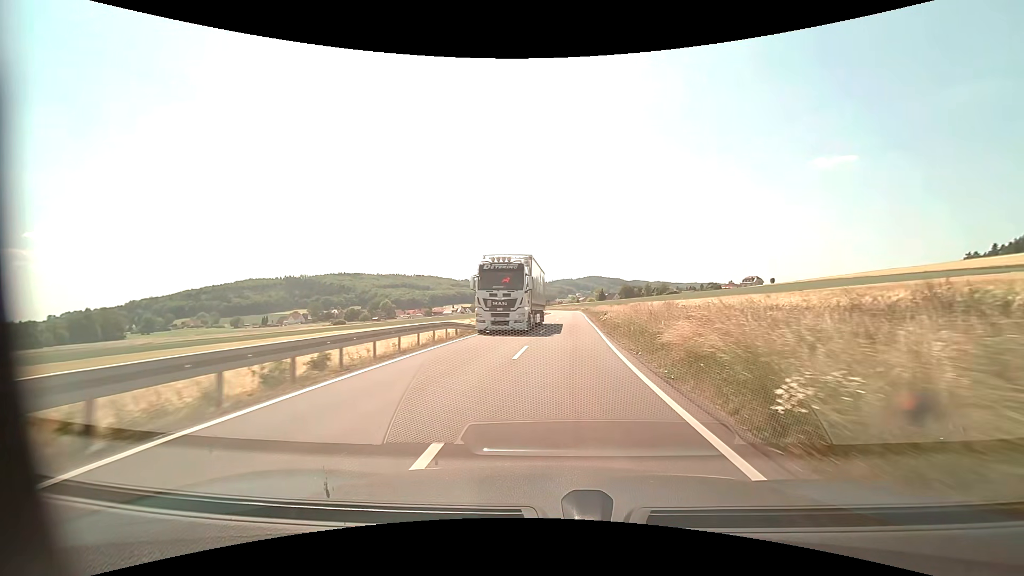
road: secondary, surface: asphalt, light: Day
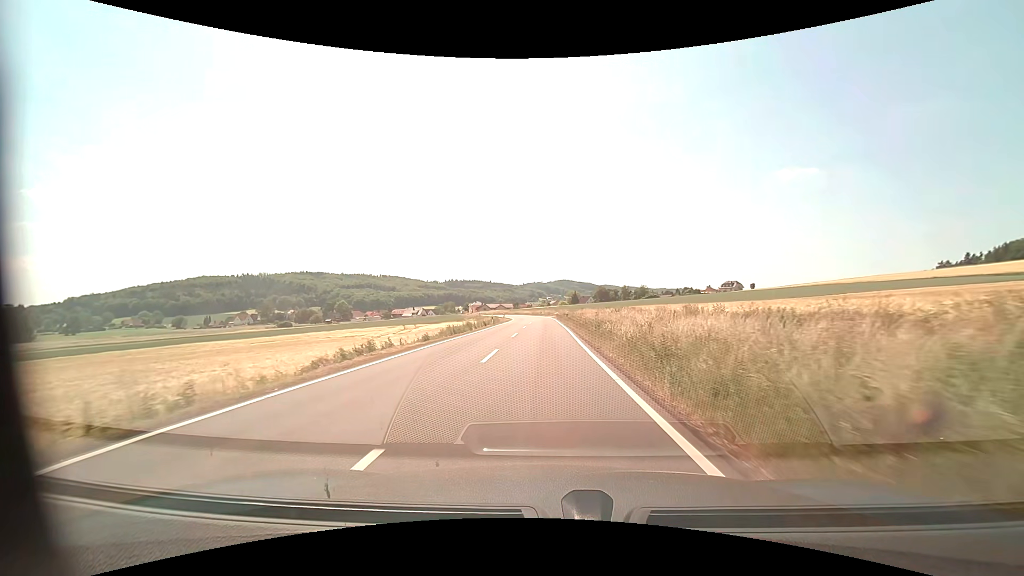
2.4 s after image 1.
(+1.8, +36.0) m; +3°
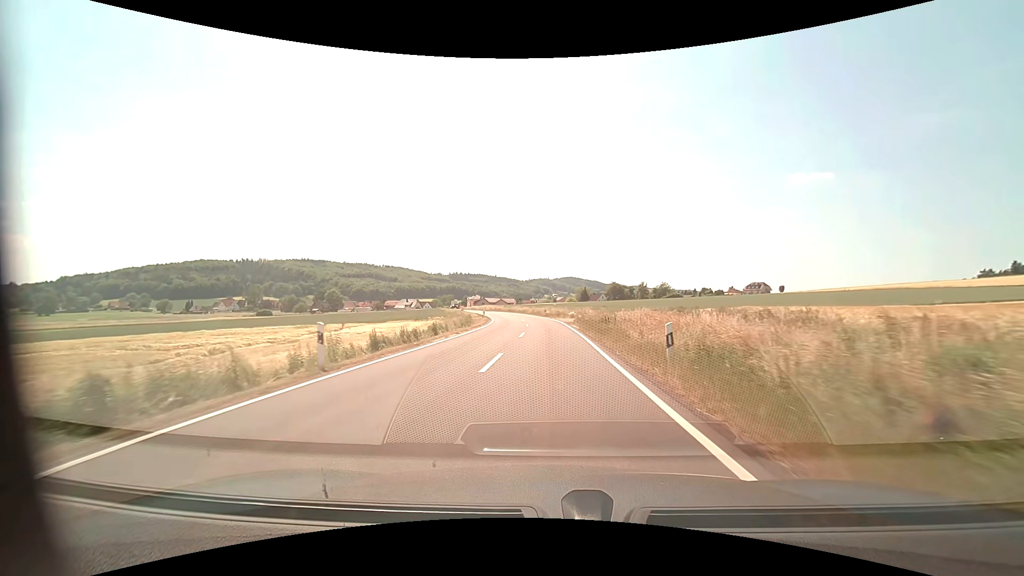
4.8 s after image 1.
(-0.1, +38.8) m; -1°
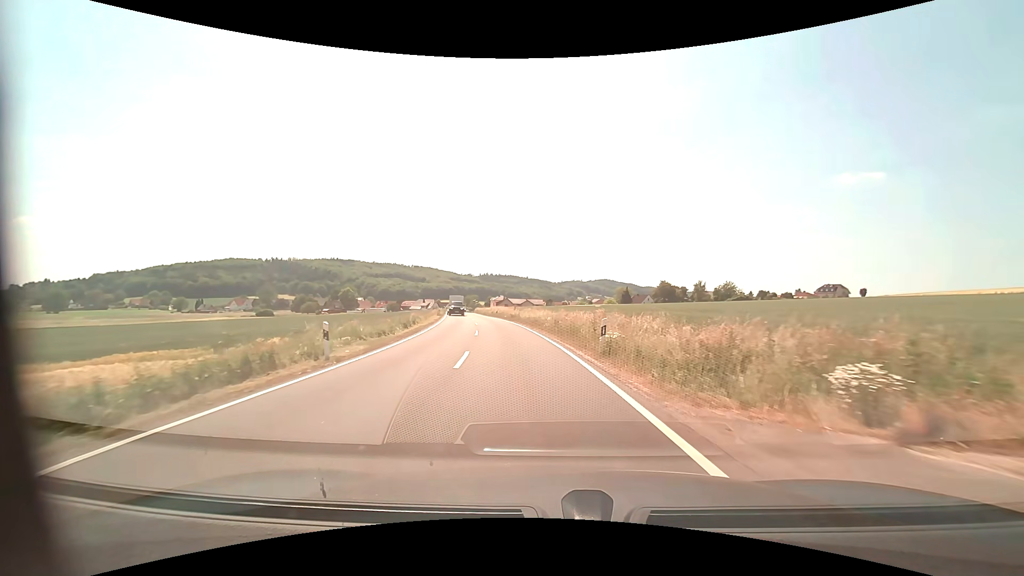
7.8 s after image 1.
(-0.6, +46.5) m; -4°
(0, +10) (-1, +20) (-2, +30) (-4, +40) (-6, +50) (-7, +59) (-9, +69) (-11, +79) (-13, +89) (-15, +99) m
